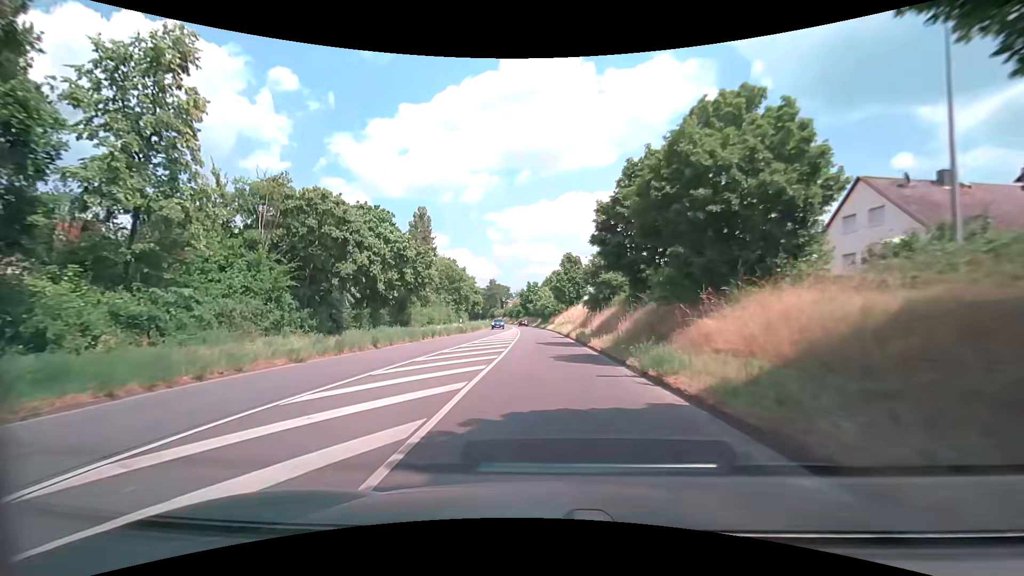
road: secondary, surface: asphalt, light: Day
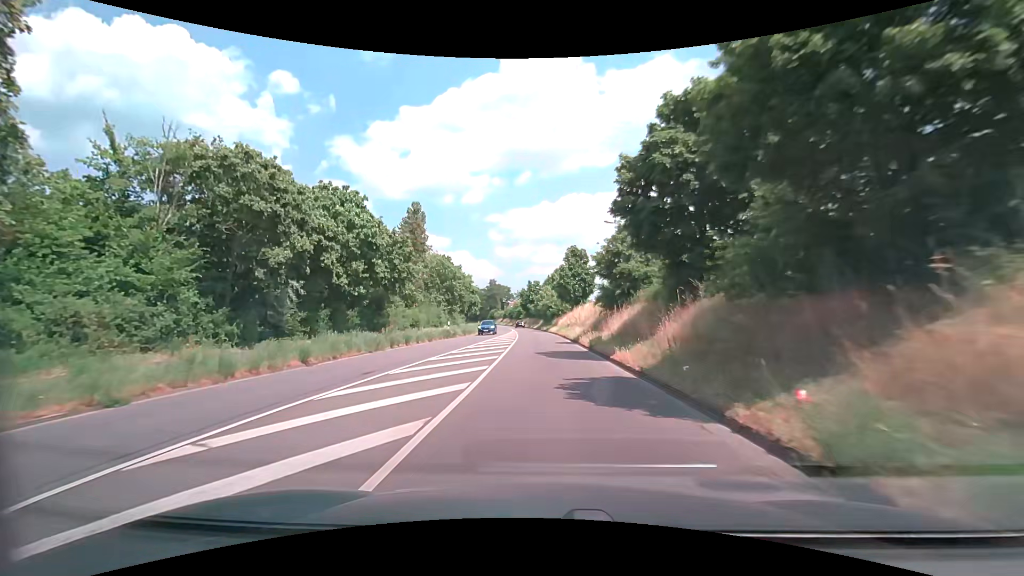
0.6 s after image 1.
(+0.1, +7.7) m; 0°
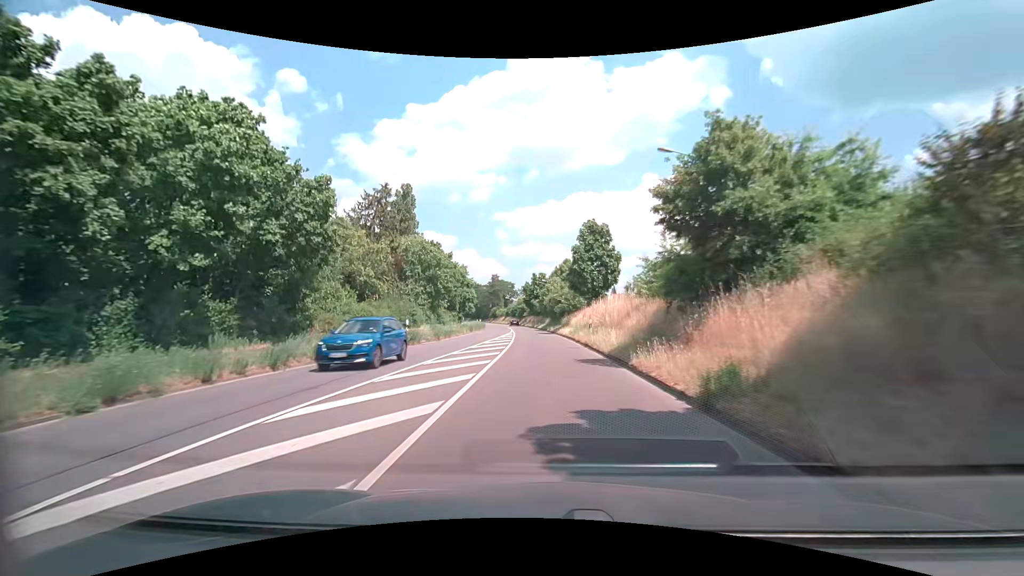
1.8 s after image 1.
(0.0, +15.5) m; 0°
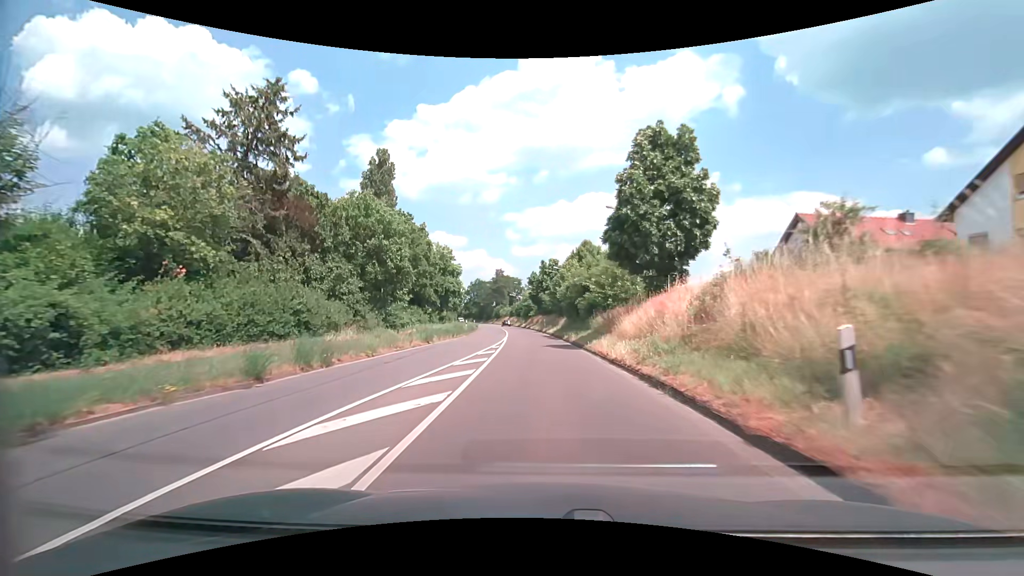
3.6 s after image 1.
(-0.3, +23.4) m; -2°
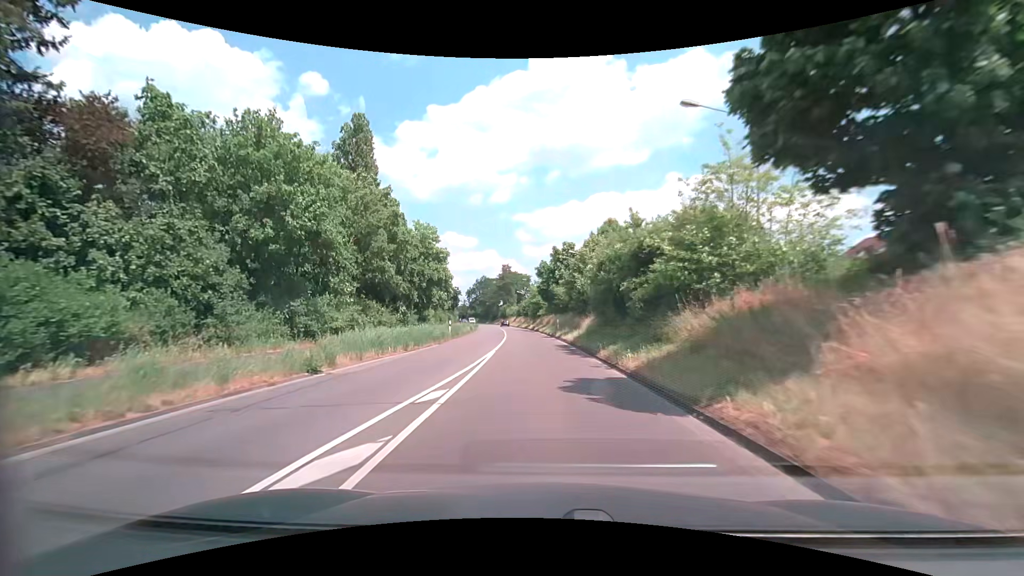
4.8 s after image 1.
(-0.1, +15.8) m; -1°
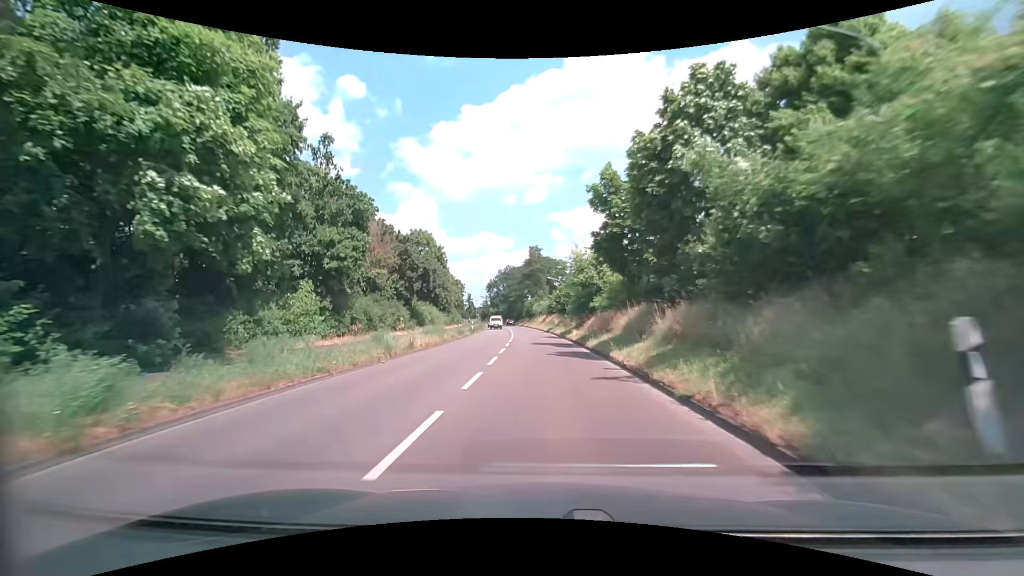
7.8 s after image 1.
(-1.6, +40.0) m; -4°
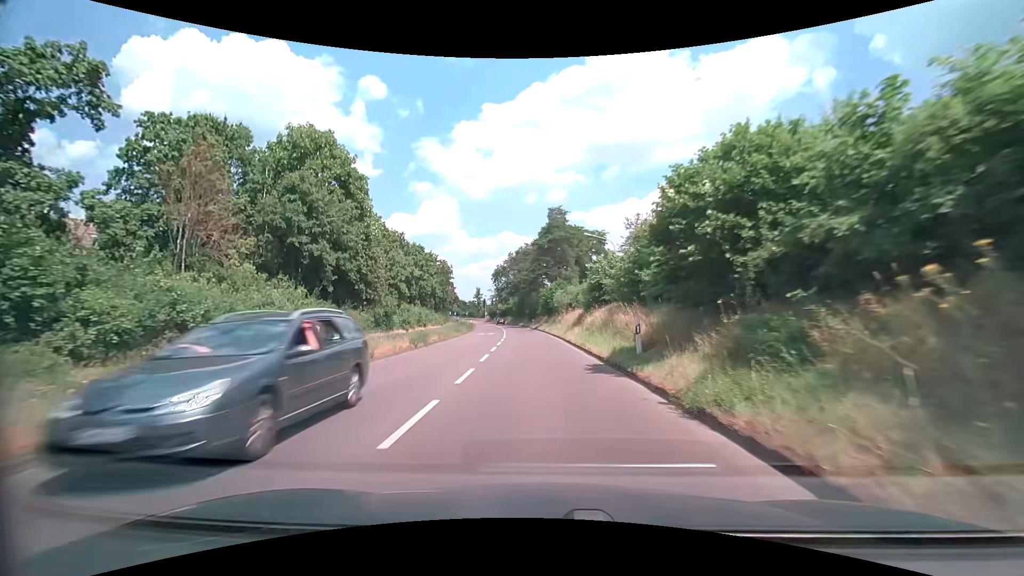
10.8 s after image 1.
(-0.9, +40.7) m; -2°
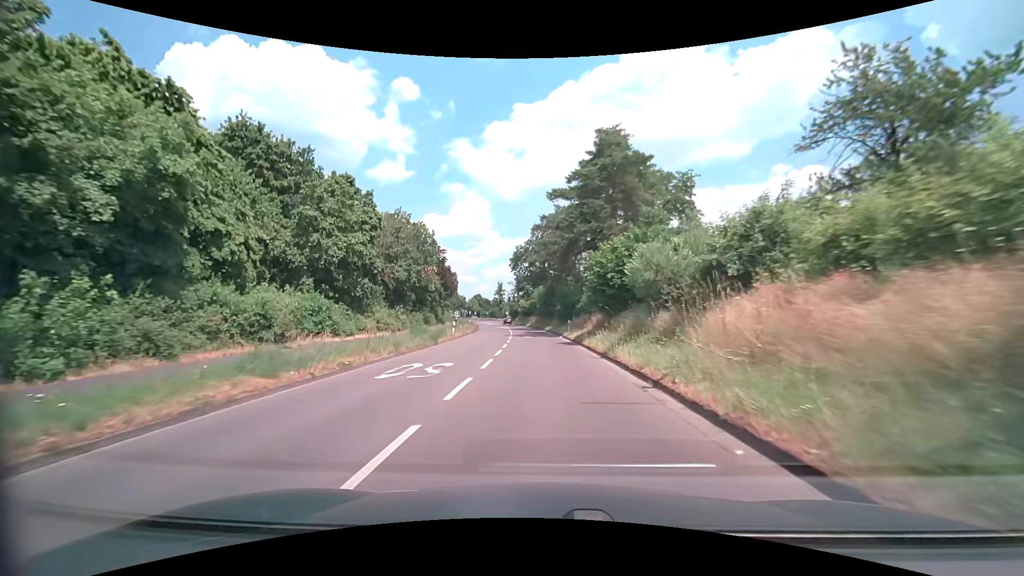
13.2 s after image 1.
(-1.2, +33.0) m; -4°
(0, +10) (0, +20) (-1, +30) (-1, +40) (-2, +50) (-2, +60) (-3, +70) (-4, +80) (-5, +90) (-6, +100) m
